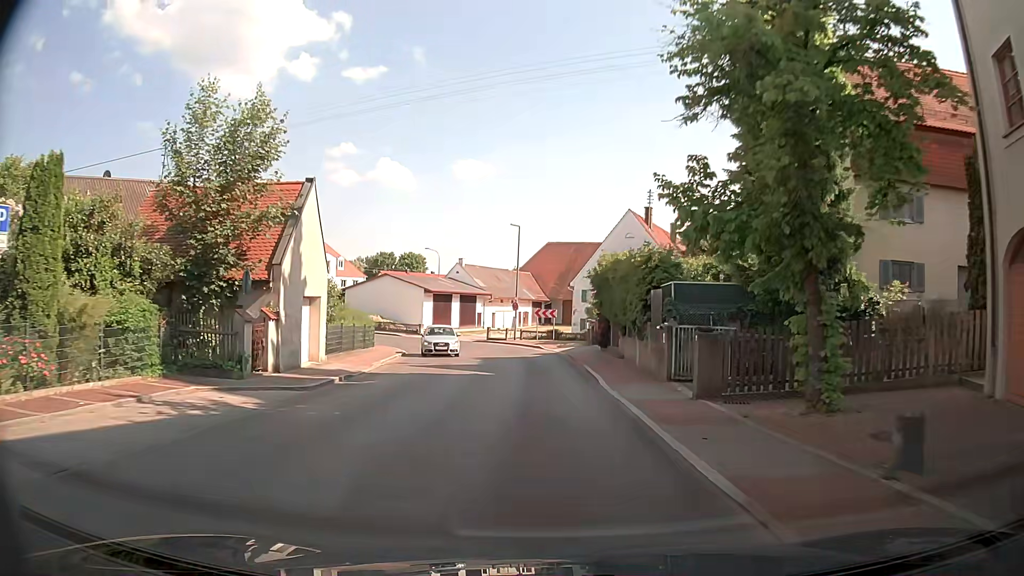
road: tertiary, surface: asphalt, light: Day
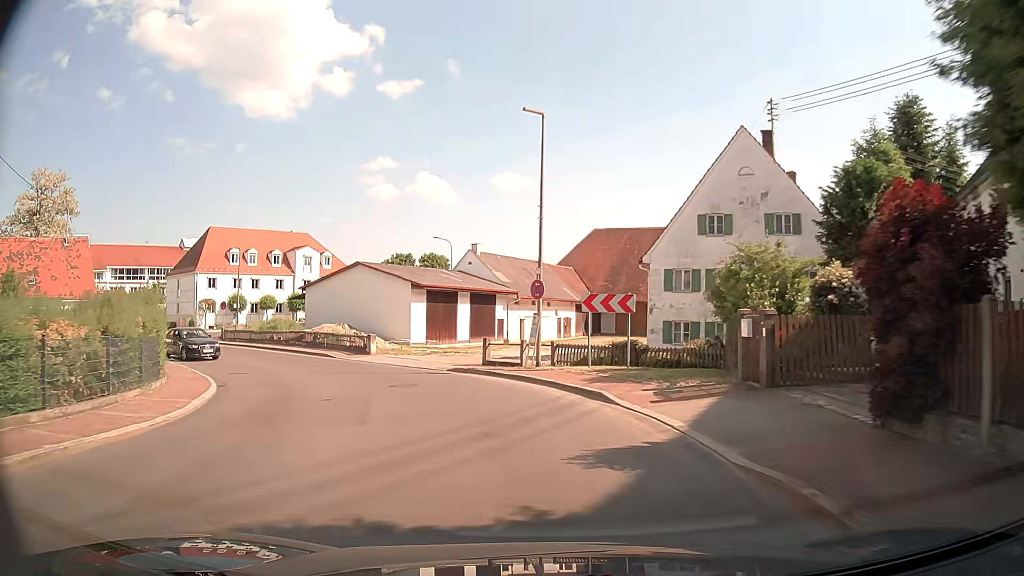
(-0.3, +25.3) m; -4°
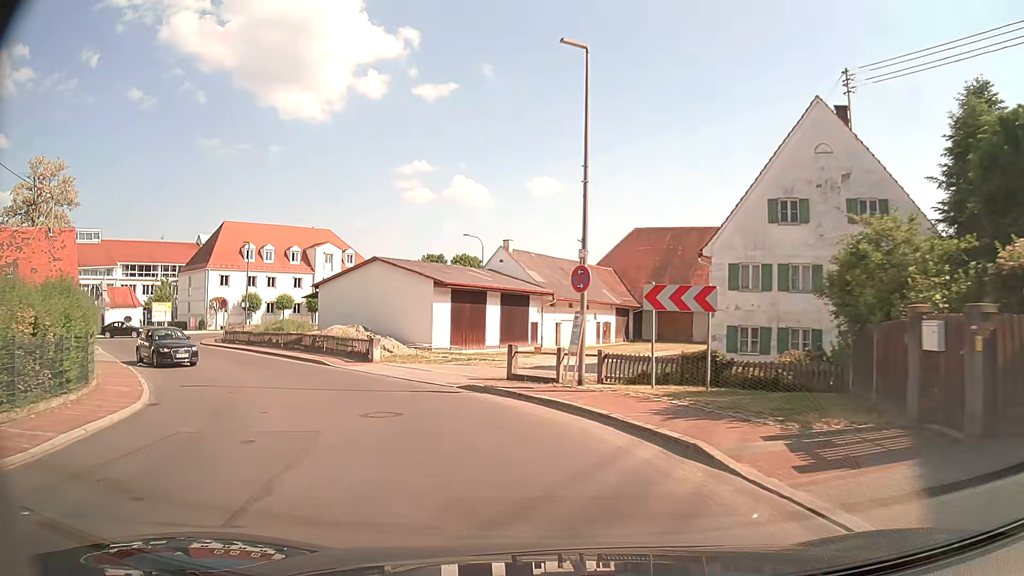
(-0.1, +5.4) m; -2°
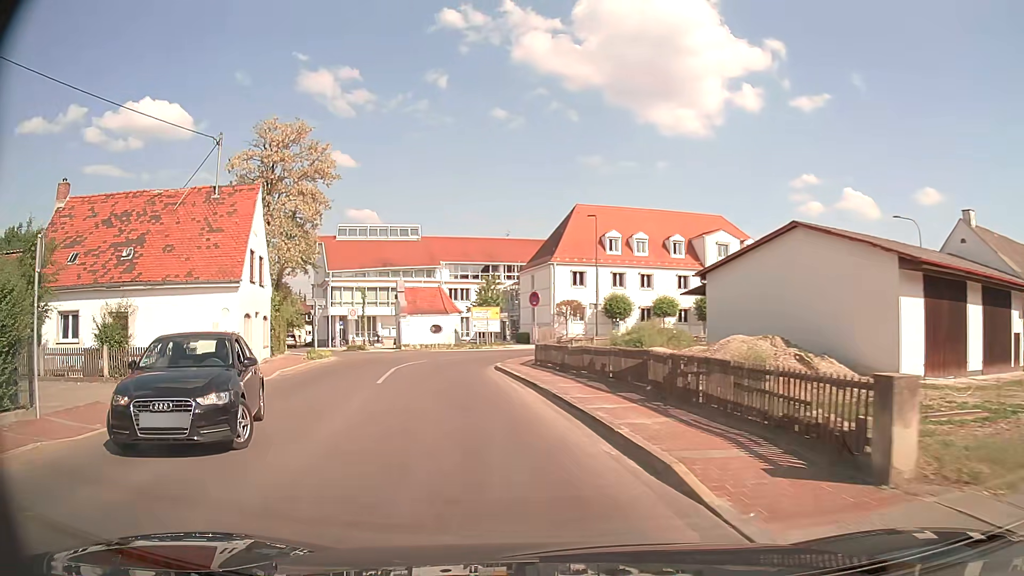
(-4.8, +18.4) m; -34°
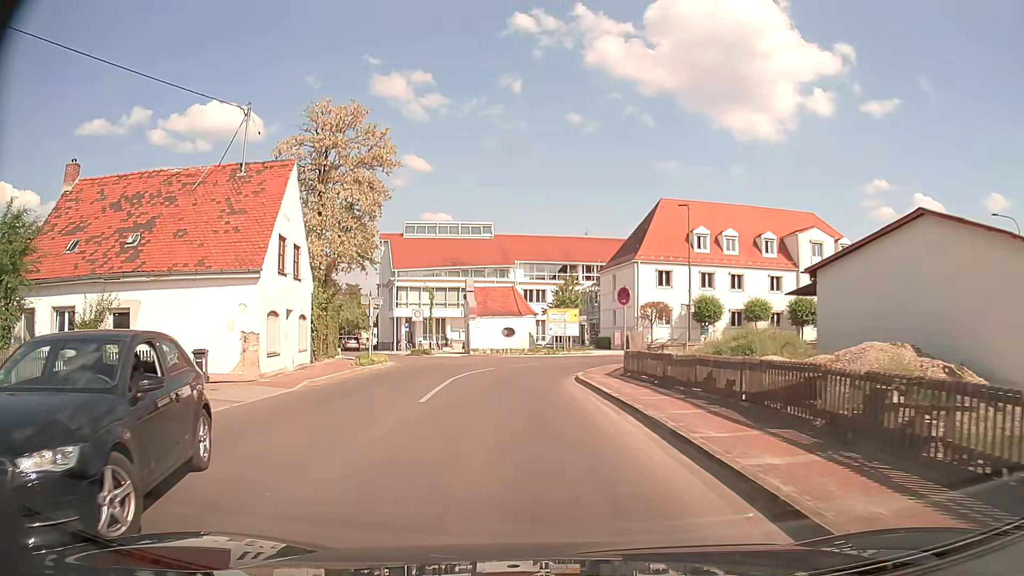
(-0.3, +4.6) m; -6°
